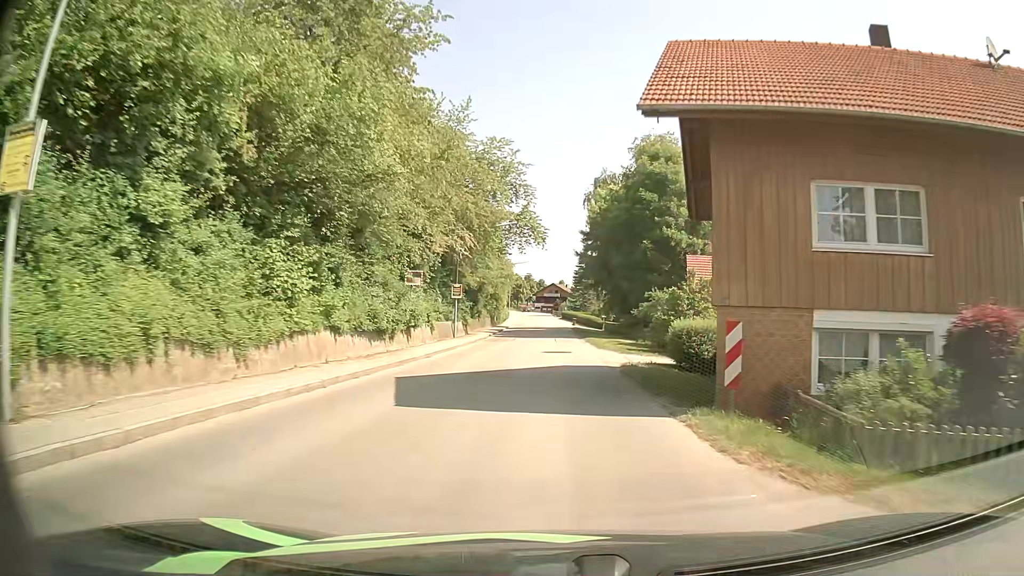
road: secondary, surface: asphalt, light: Day
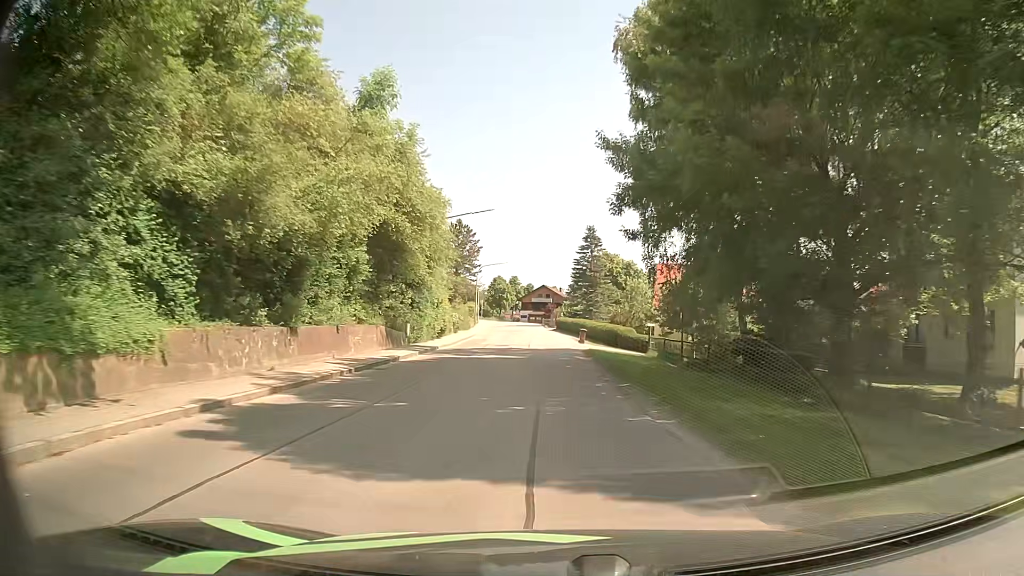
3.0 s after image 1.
(+0.4, +42.5) m; +1°
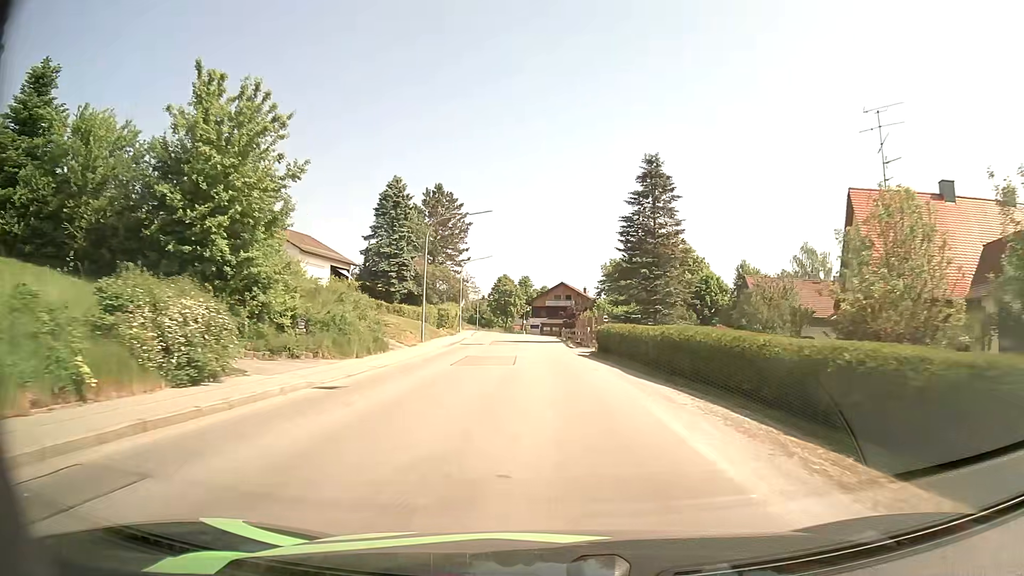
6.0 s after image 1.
(-0.5, +42.0) m; -1°
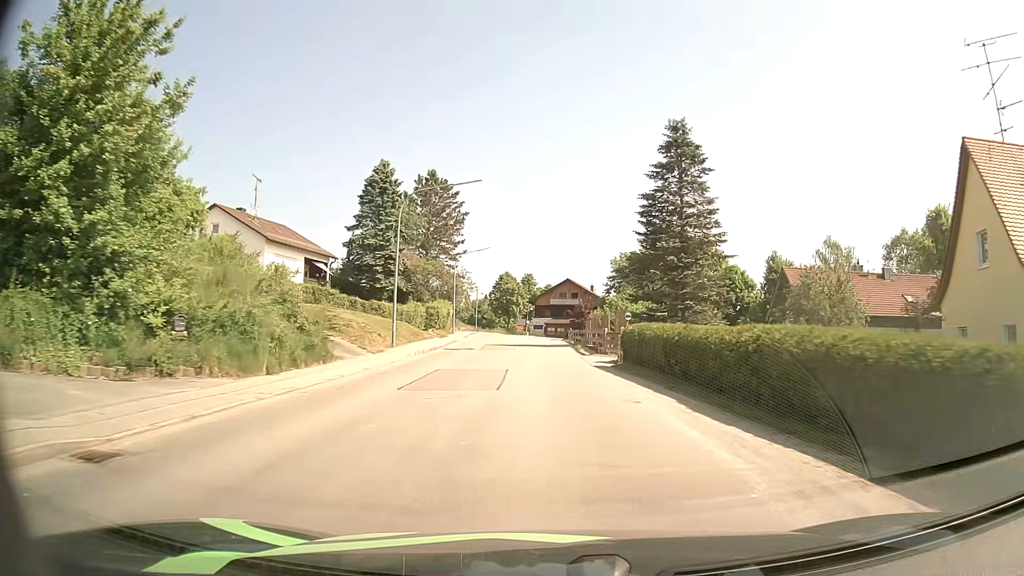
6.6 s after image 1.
(0.0, +8.2) m; 0°
(0, +10) (0, +20) (0, +30) (-1, +40) (-1, +50) (-2, +60) (-3, +70) (-4, +80) (-4, +90) (-4, +100) m
